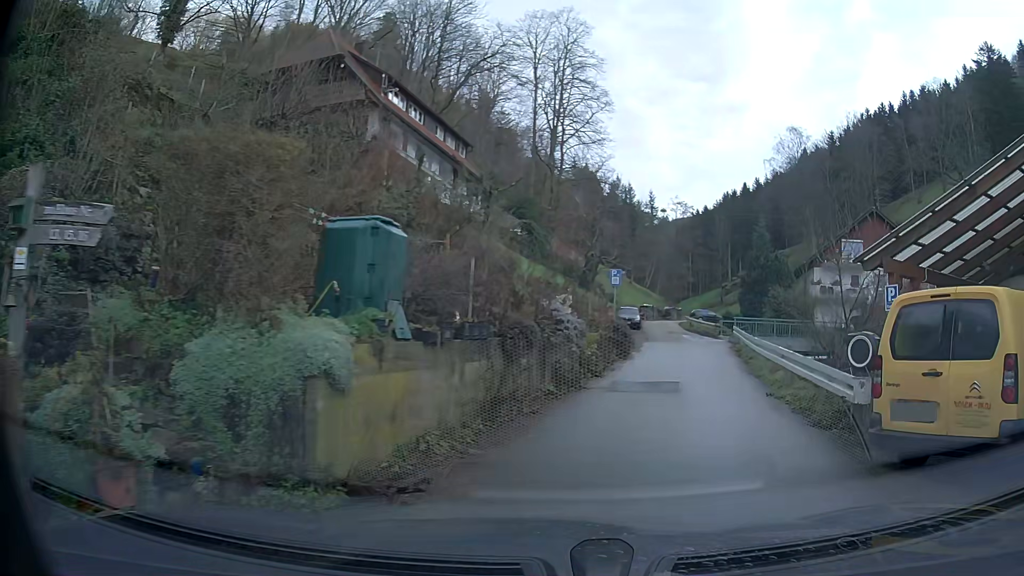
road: service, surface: asphalt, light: Day
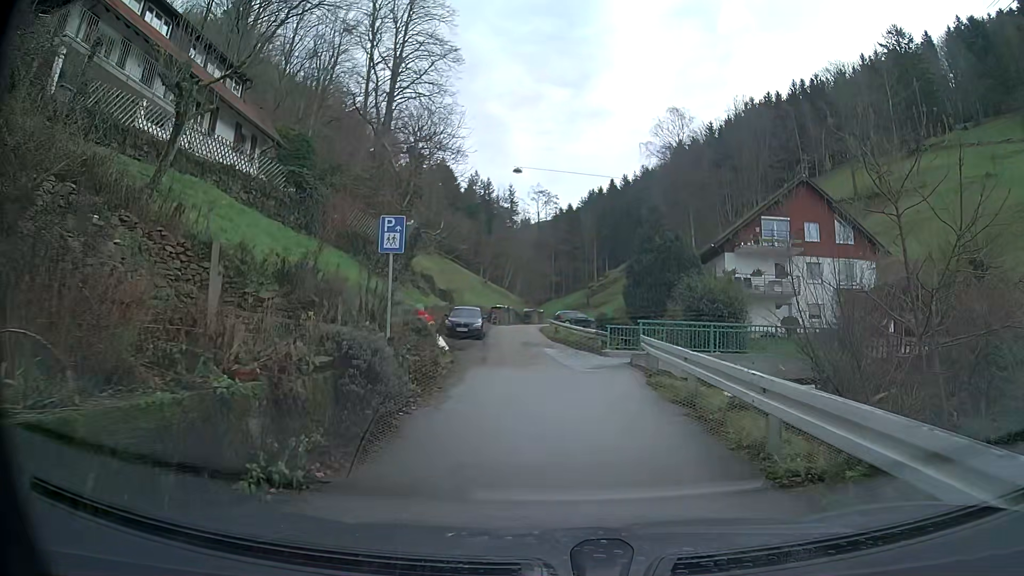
(+1.7, +14.2) m; +9°
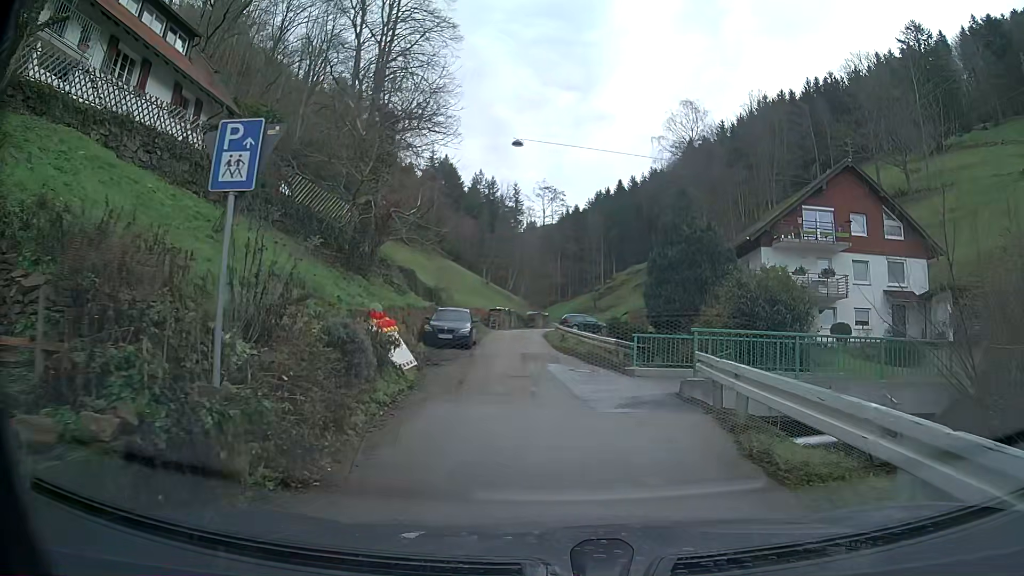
(0.0, +6.2) m; -1°
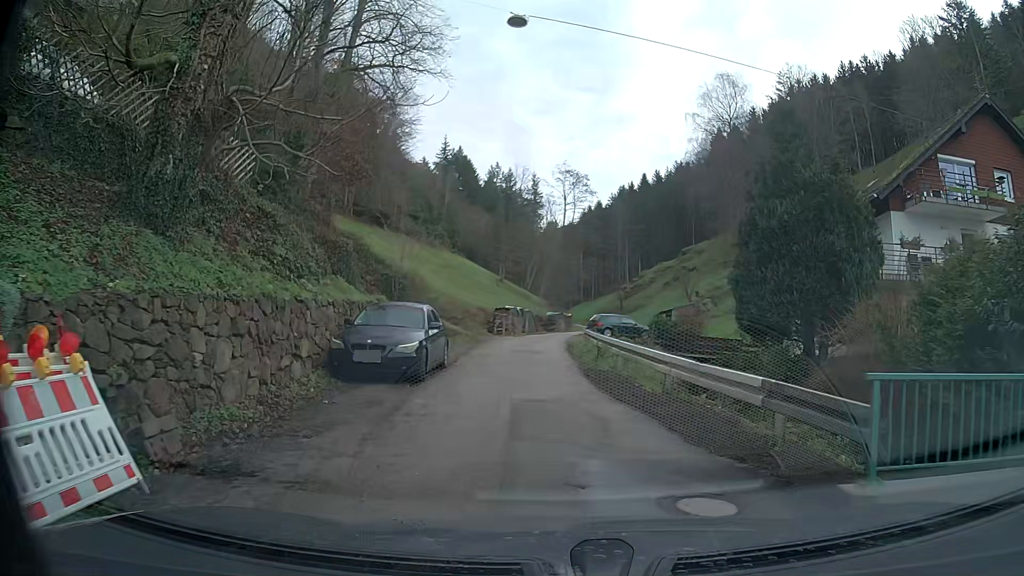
(-0.2, +12.3) m; -2°
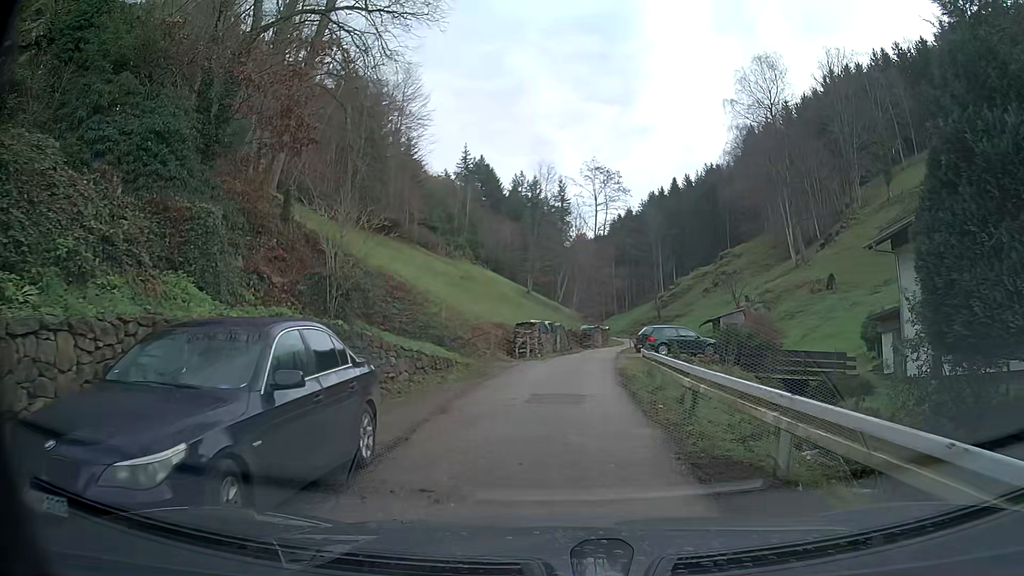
(-0.2, +8.9) m; -2°
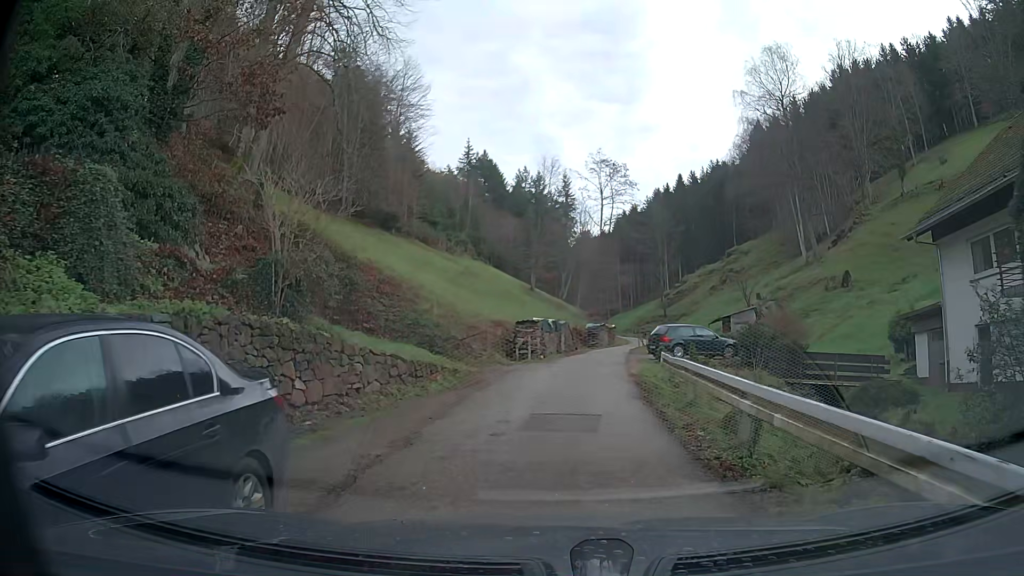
(0.0, +2.8) m; -1°
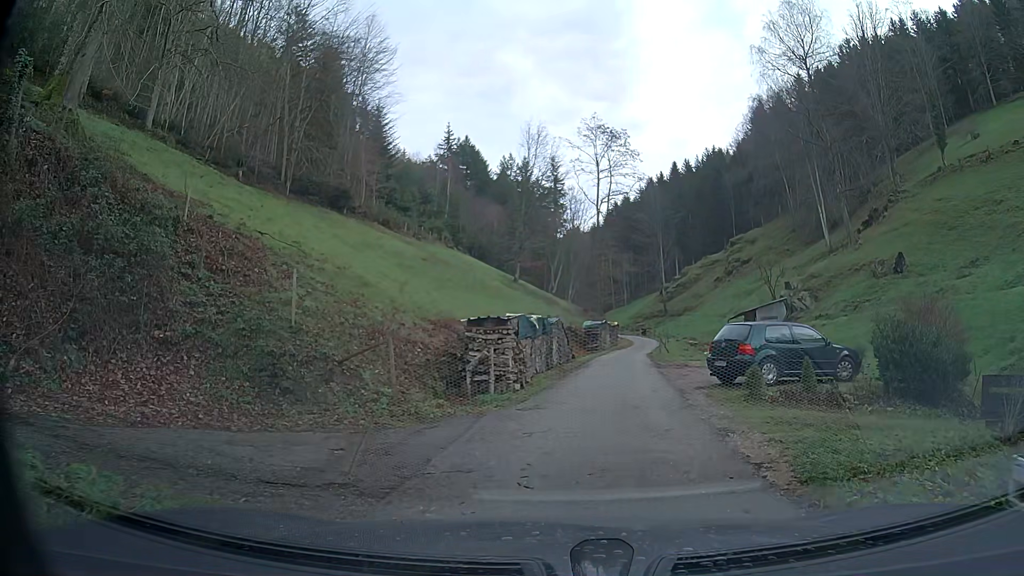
(+0.1, +12.5) m; +2°
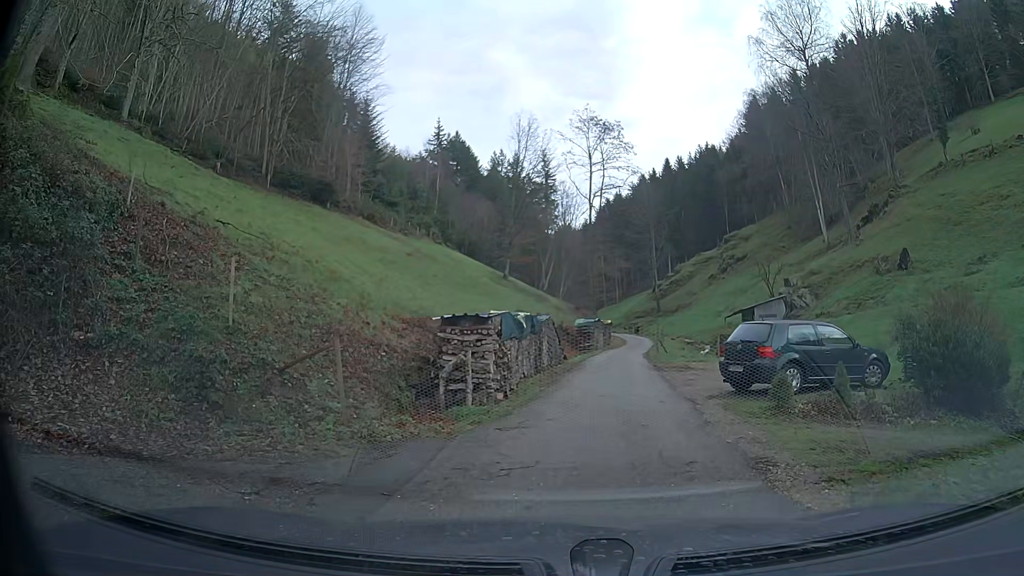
(0.0, +2.1) m; +1°
(0, +10) (+1, +20) (+2, +30) (+4, +40) (+5, +50) (+6, +60) (+7, +70) (+7, +80) (+7, +90) (+7, +100) m
